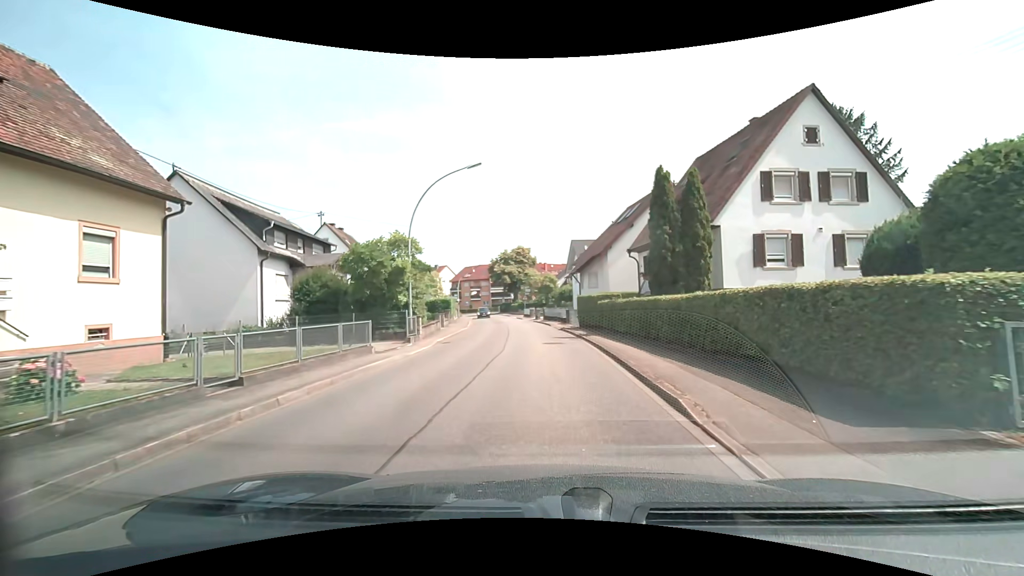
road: tertiary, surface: asphalt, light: Day
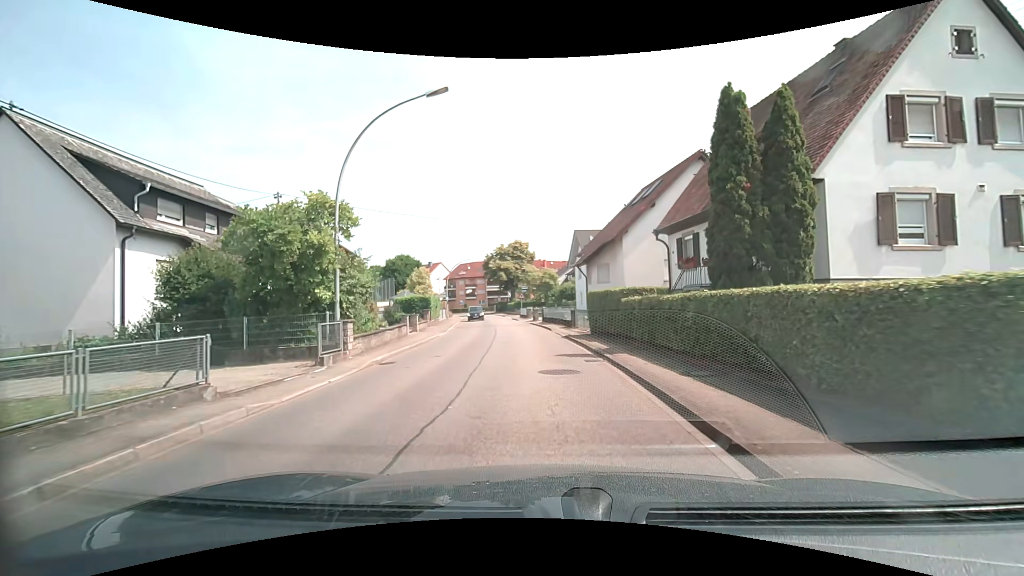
(0.0, +7.9) m; 0°
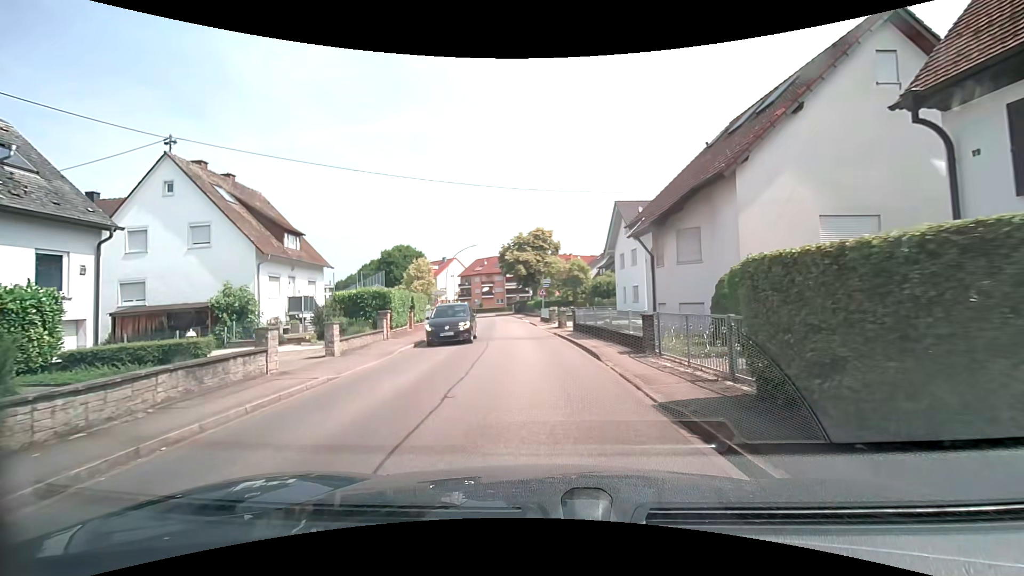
(-0.2, +15.1) m; -2°
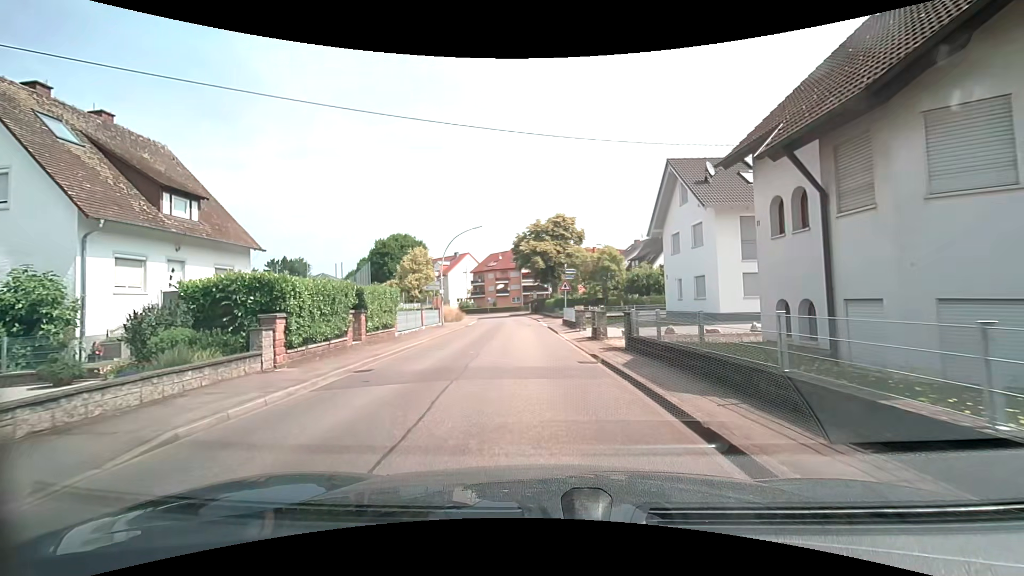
(-0.2, +11.3) m; -3°
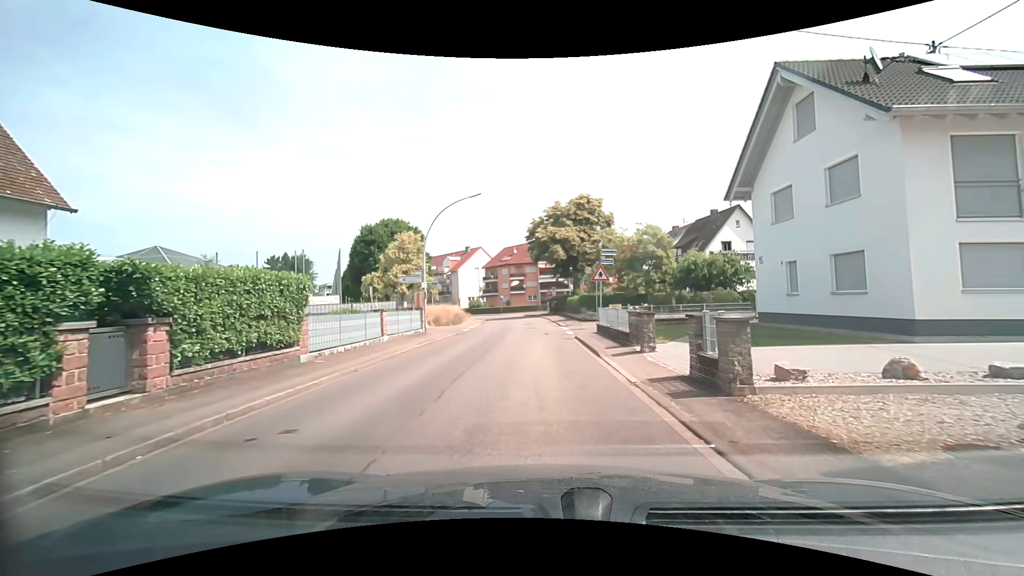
(-0.1, +11.4) m; -1°
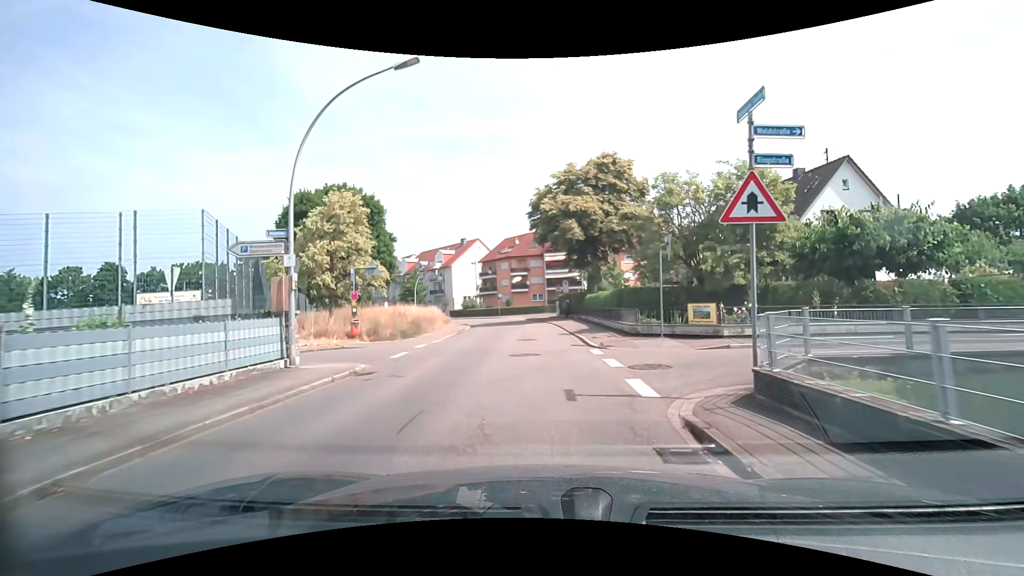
(-0.3, +15.9) m; -1°
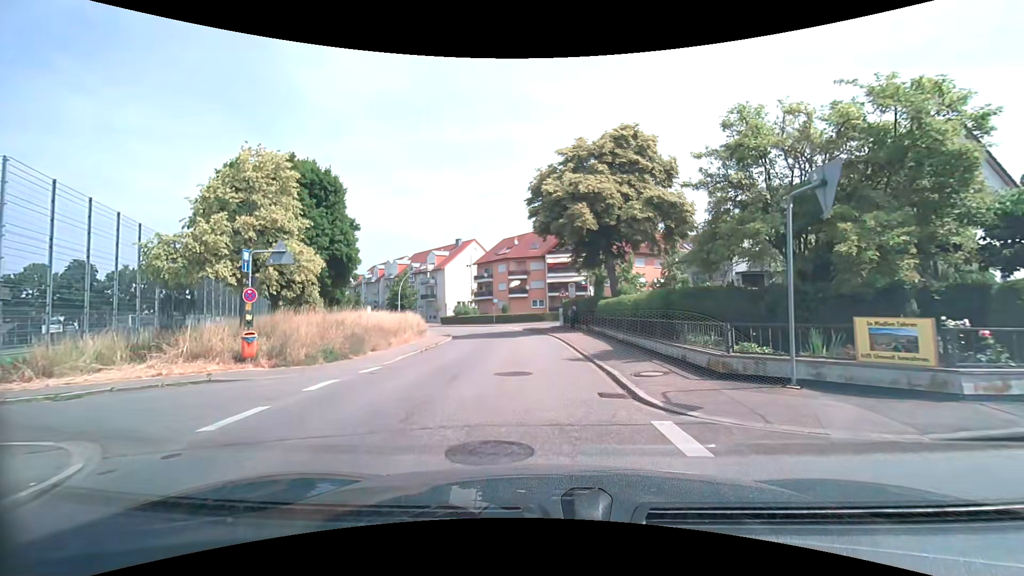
(0.0, +8.4) m; 0°
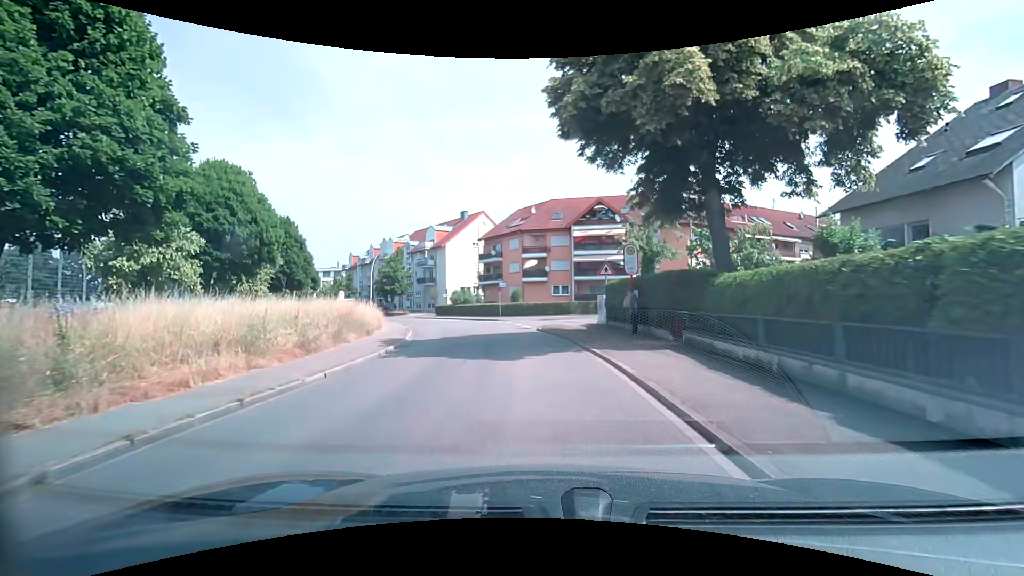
(-0.3, +17.2) m; -2°
